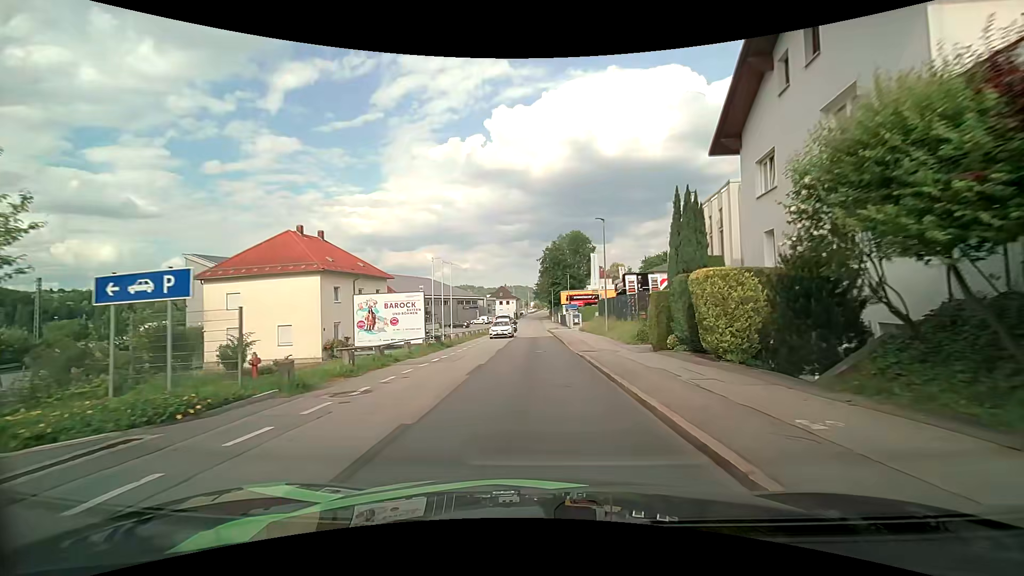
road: residential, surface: asphalt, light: Day
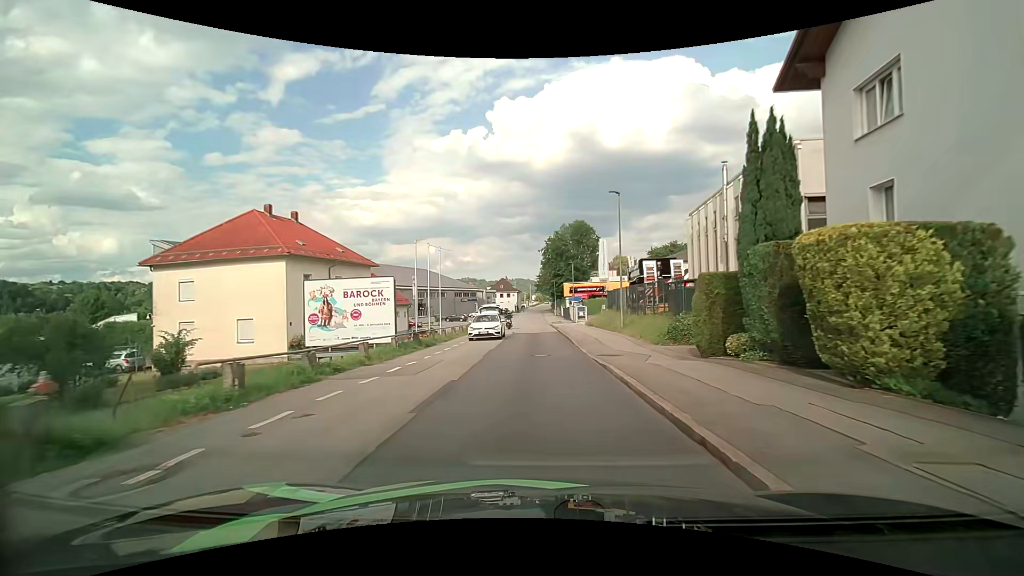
(0.0, +5.6) m; 0°
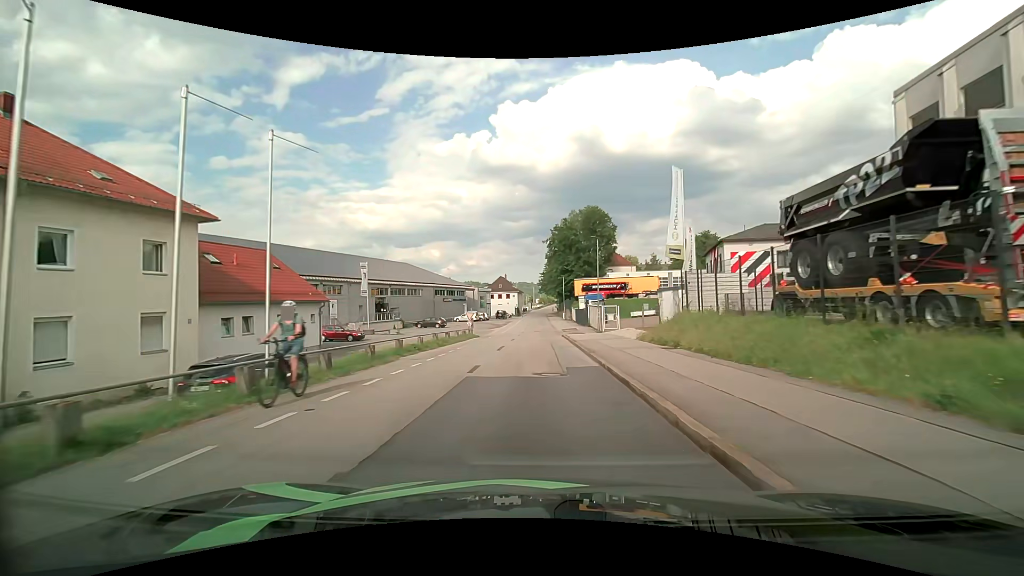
(-0.1, +24.4) m; -1°
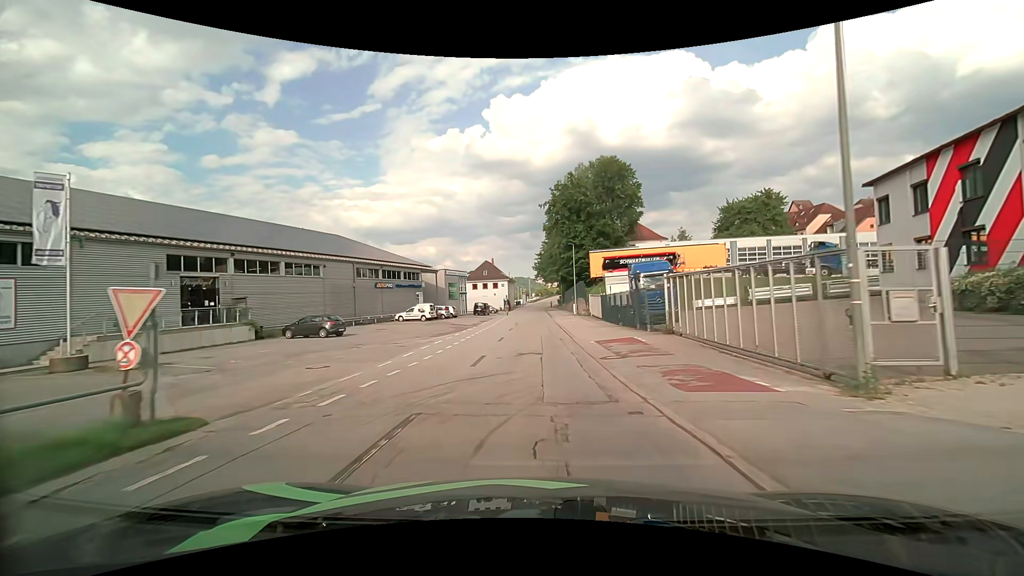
(+0.2, +34.3) m; +1°
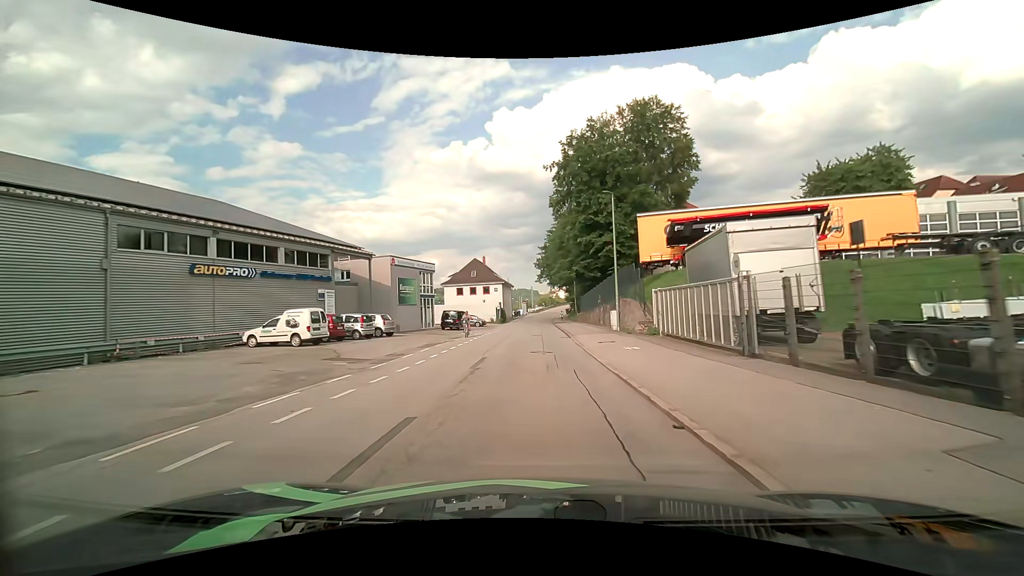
(-0.4, +27.9) m; -1°
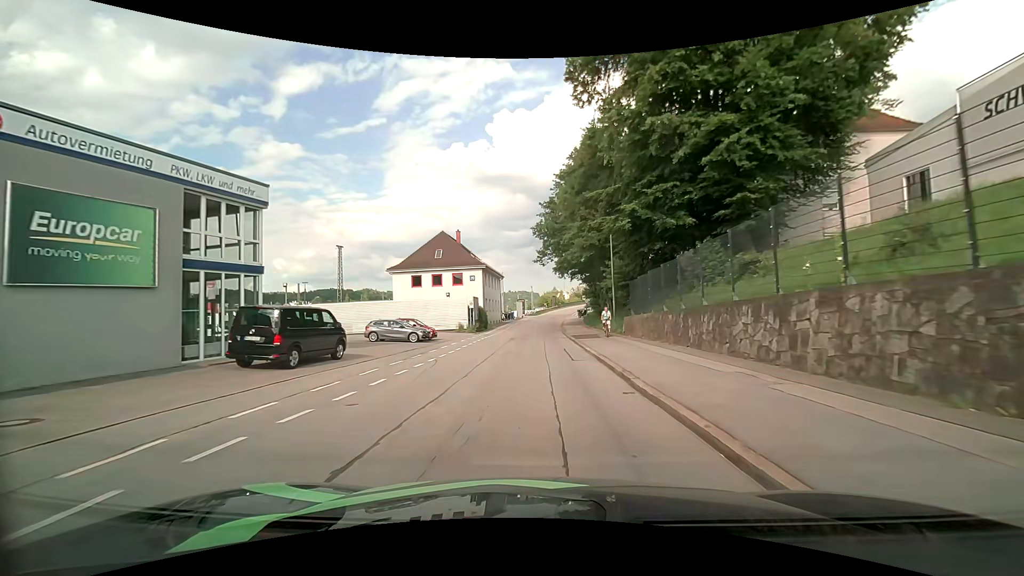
(0.0, +33.9) m; 0°
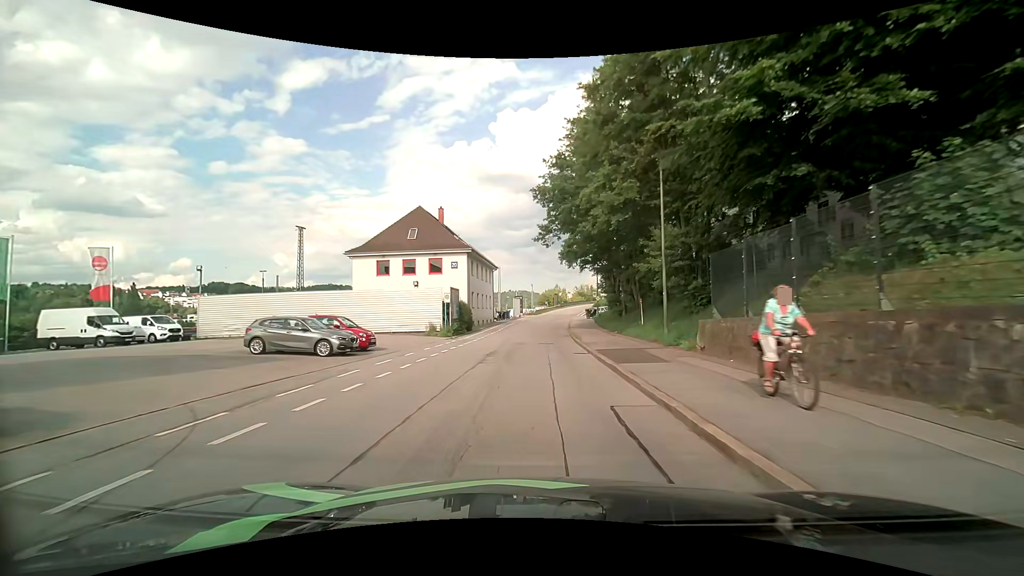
(0.0, +13.4) m; 0°
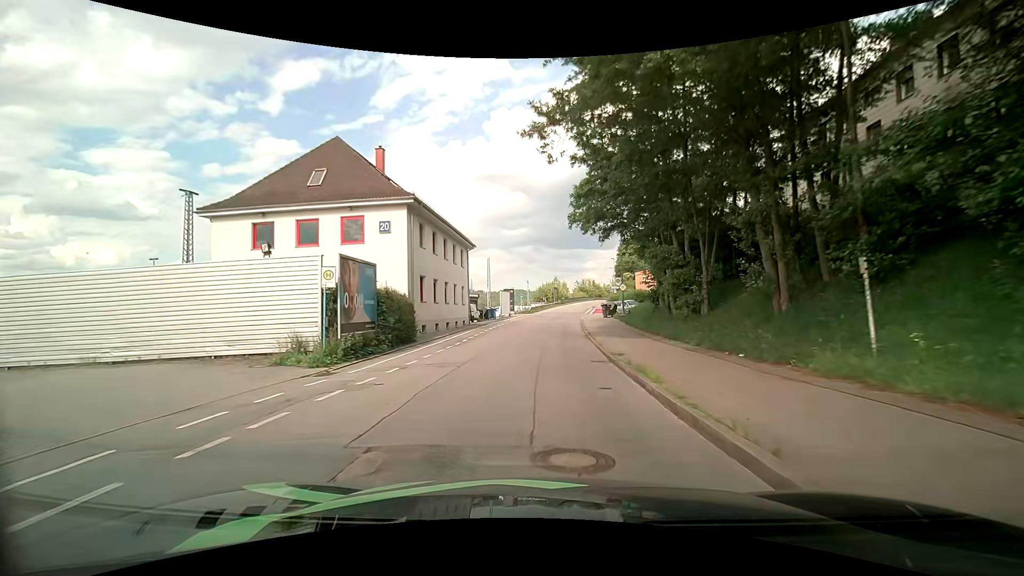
(0.0, +20.1) m; 0°
(0, +10) (0, +20) (+1, +30) (+2, +40) (+3, +50) (+4, +60) (+5, +70) (+7, +80) (+8, +89) (+10, +99) m
